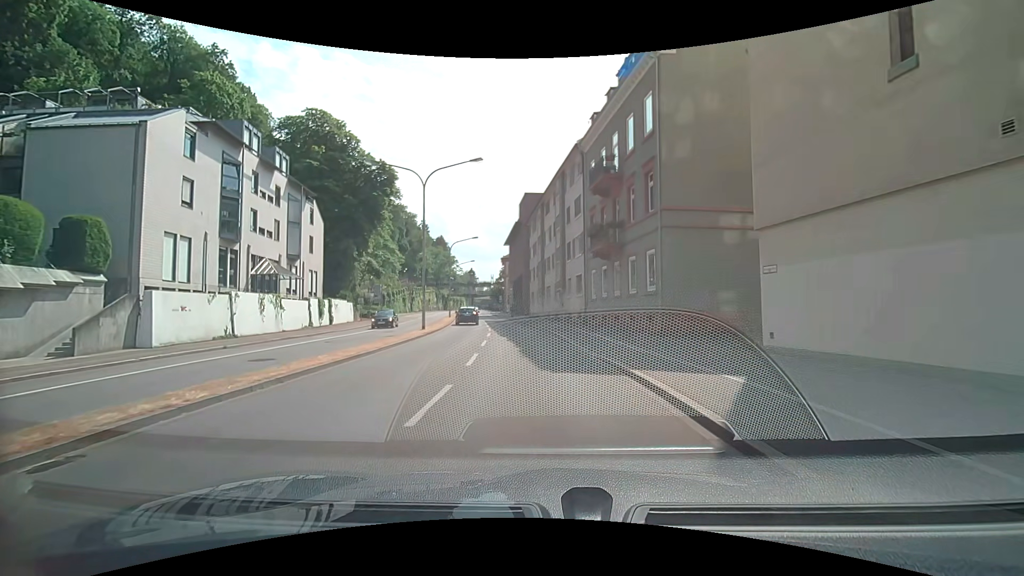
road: primary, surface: asphalt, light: Day
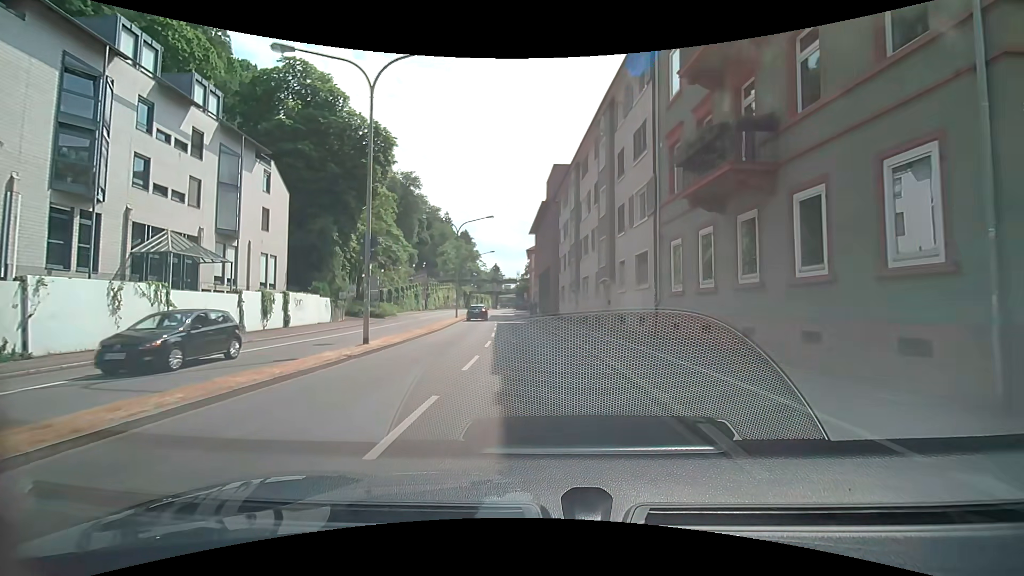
(-0.2, +13.3) m; -4°
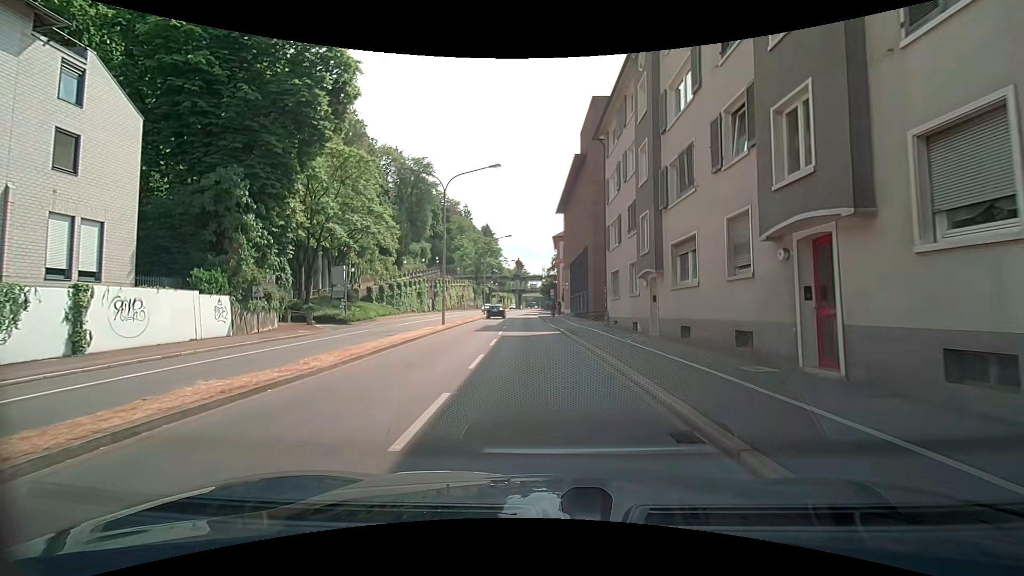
(-0.4, +17.9) m; -2°
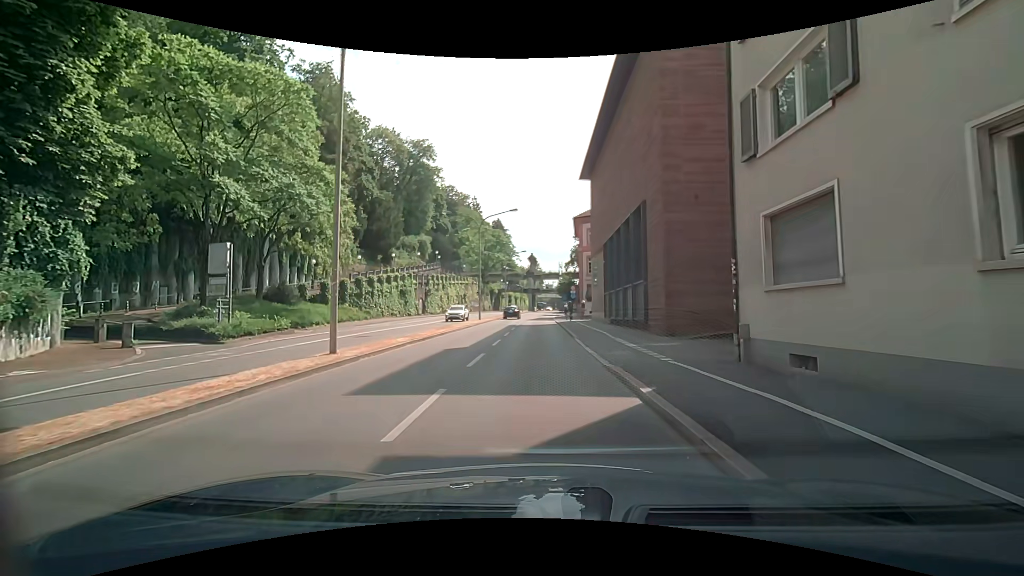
(-0.3, +17.8) m; -2°
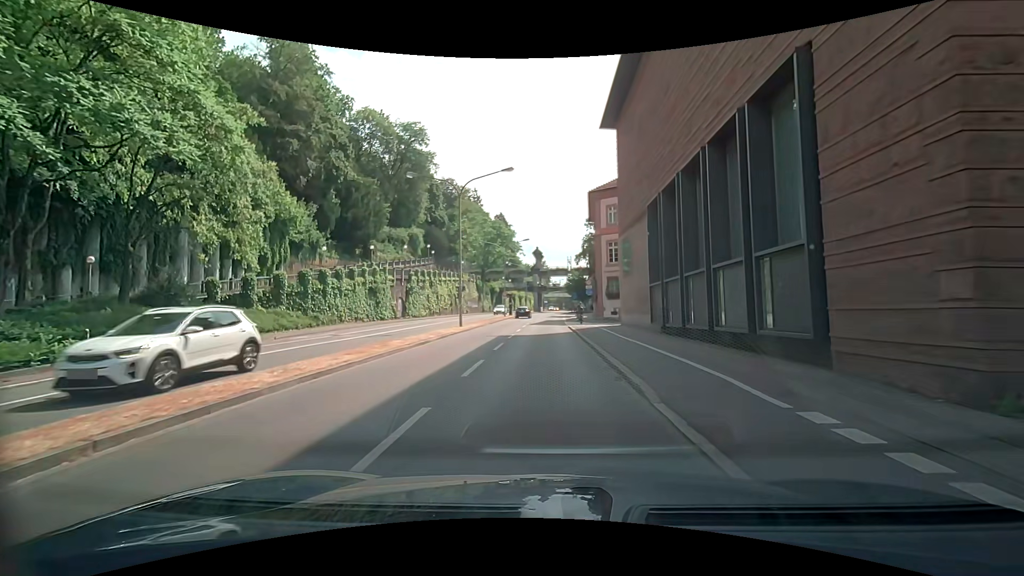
(0.0, +13.4) m; -1°
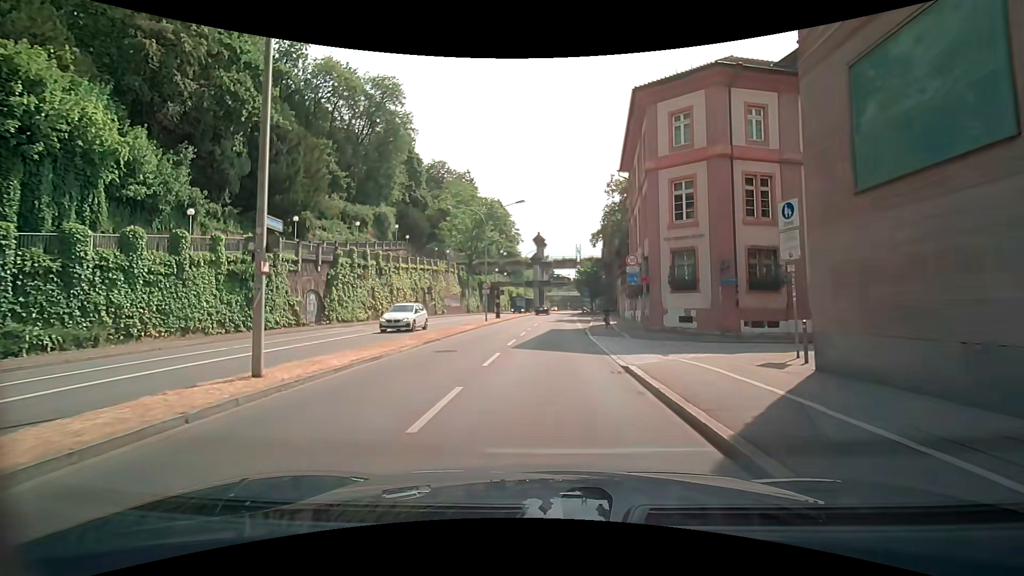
(0.0, +22.4) m; 0°
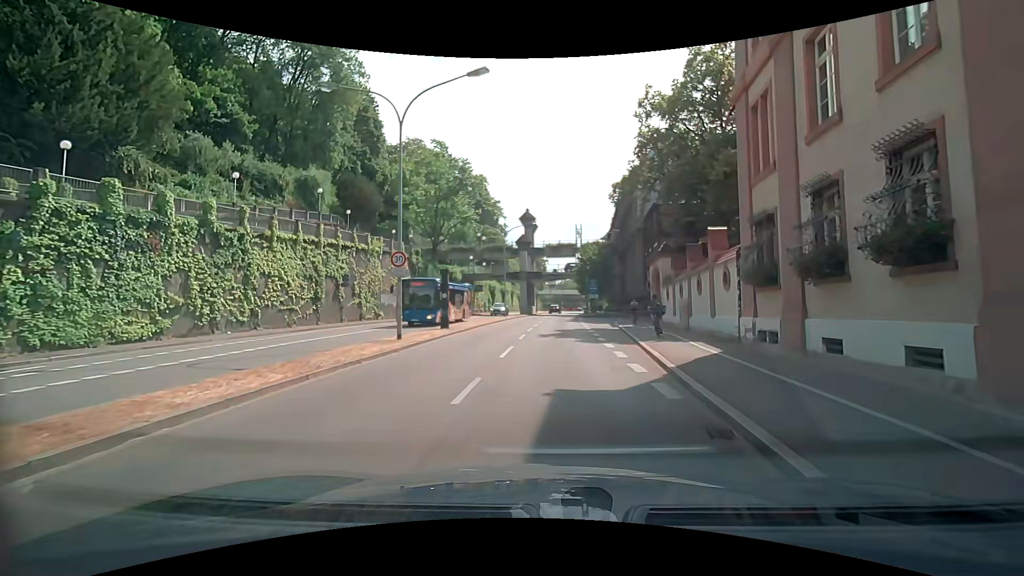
(+0.1, +22.5) m; +1°
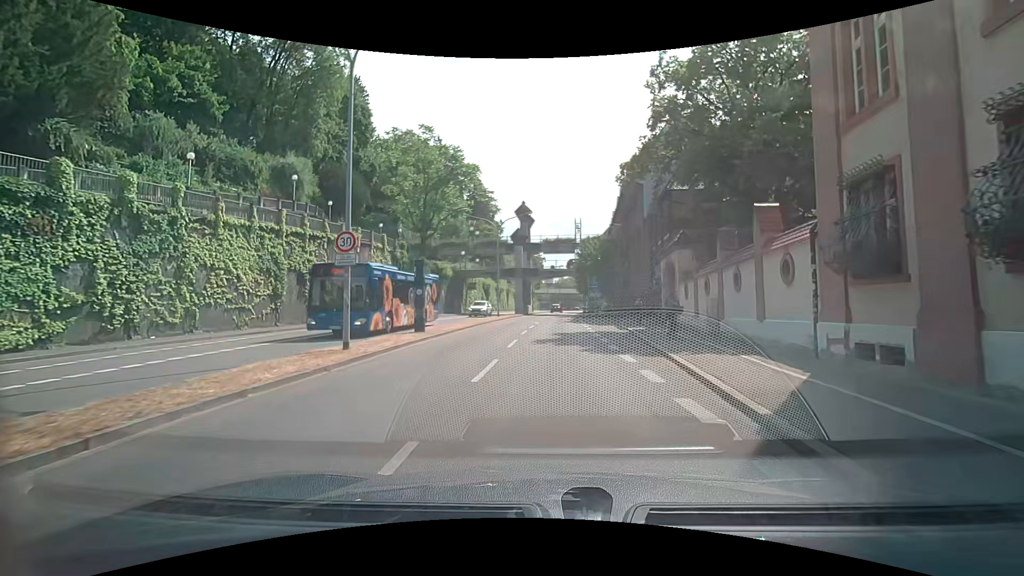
(0.0, +4.5) m; 0°
